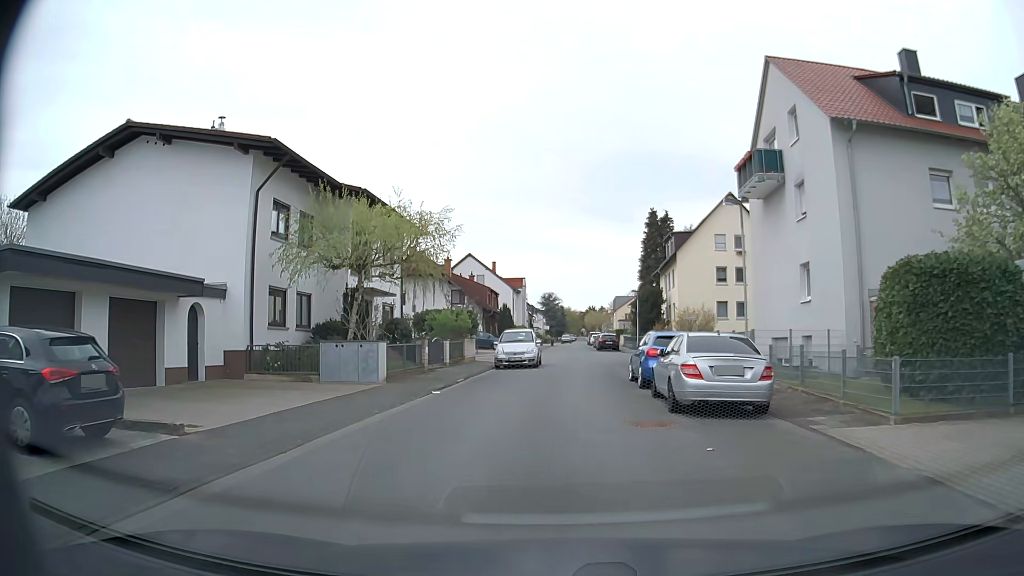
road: residential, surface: asphalt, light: Day
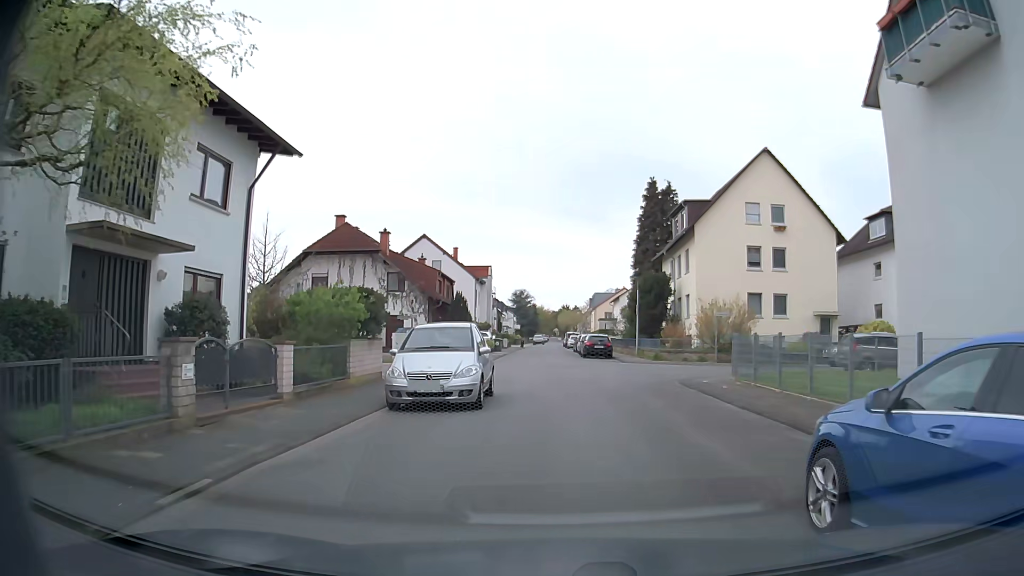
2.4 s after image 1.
(+0.2, +15.1) m; +3°
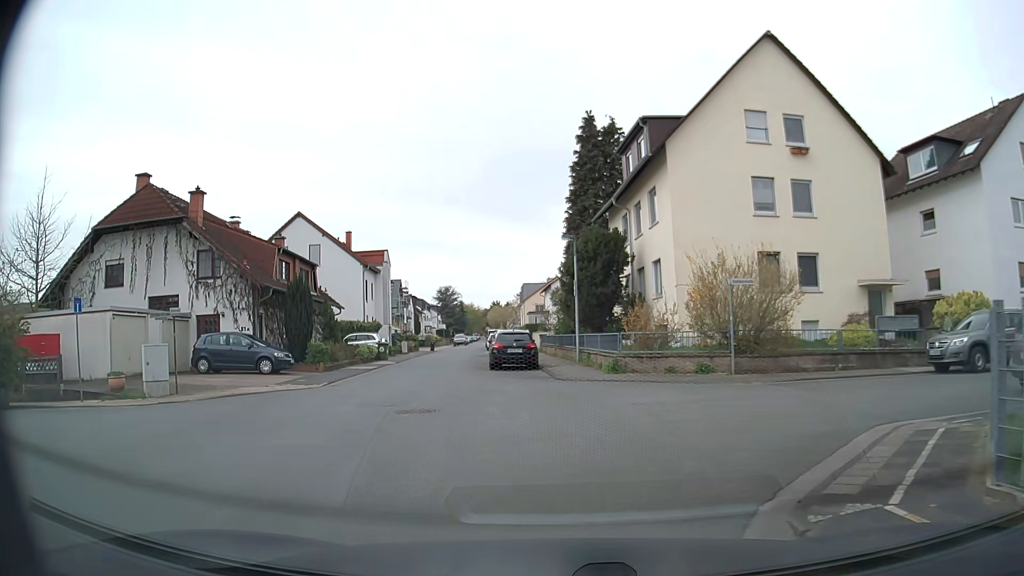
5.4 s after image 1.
(+1.5, +15.7) m; +5°
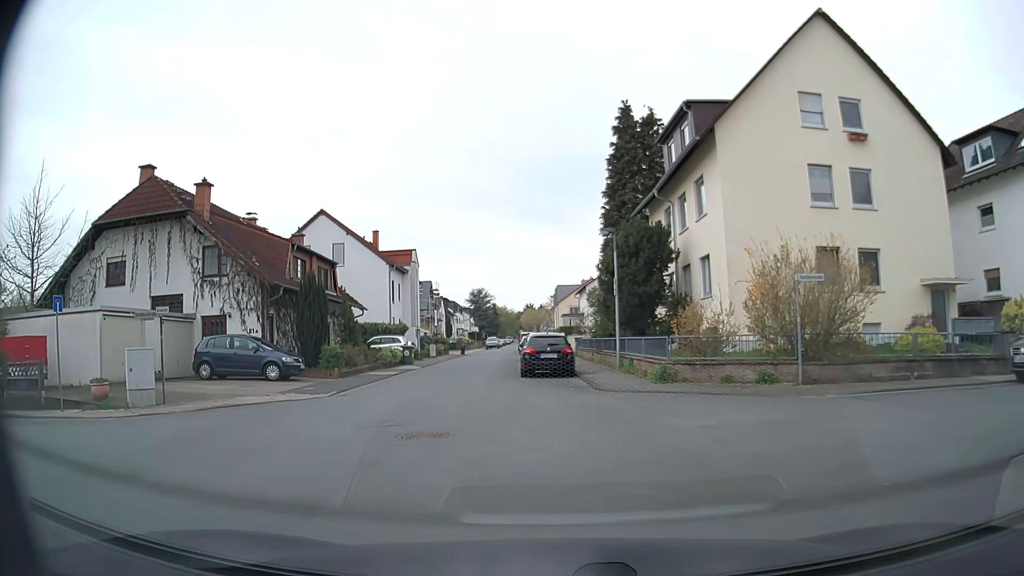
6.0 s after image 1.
(-0.1, +2.4) m; -2°
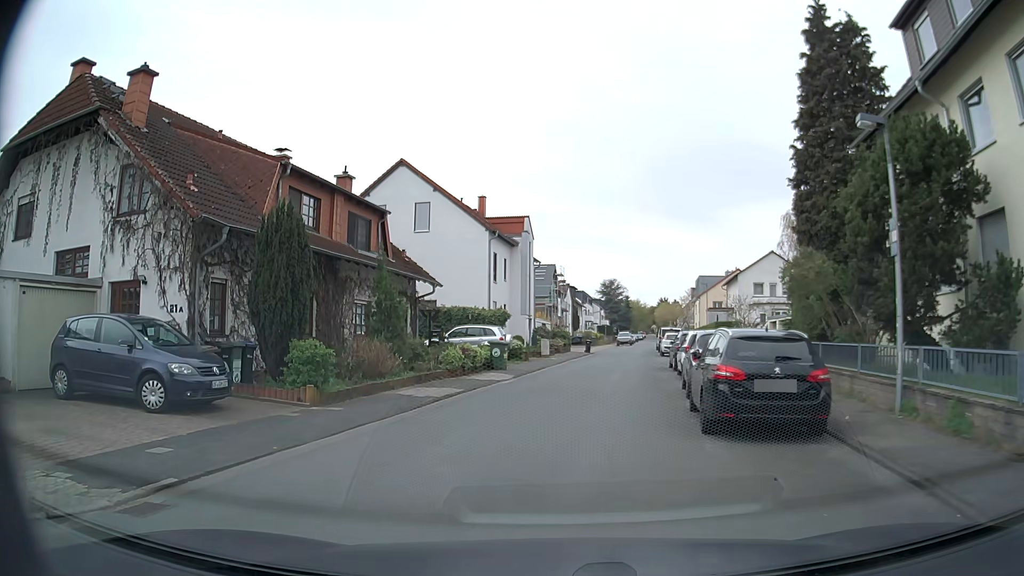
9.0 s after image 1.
(-1.2, +13.3) m; -11°
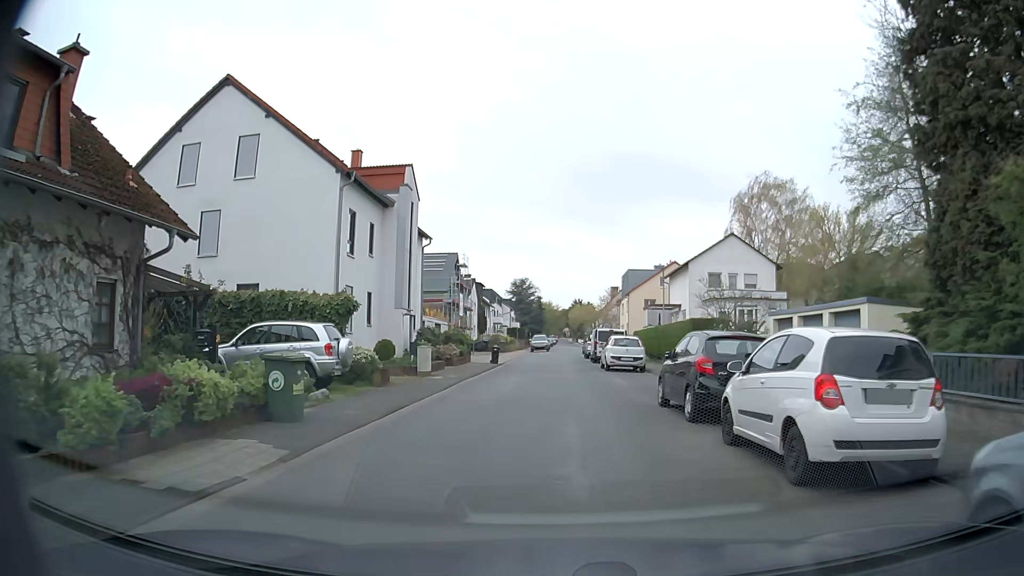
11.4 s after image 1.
(+0.5, +14.8) m; +7°
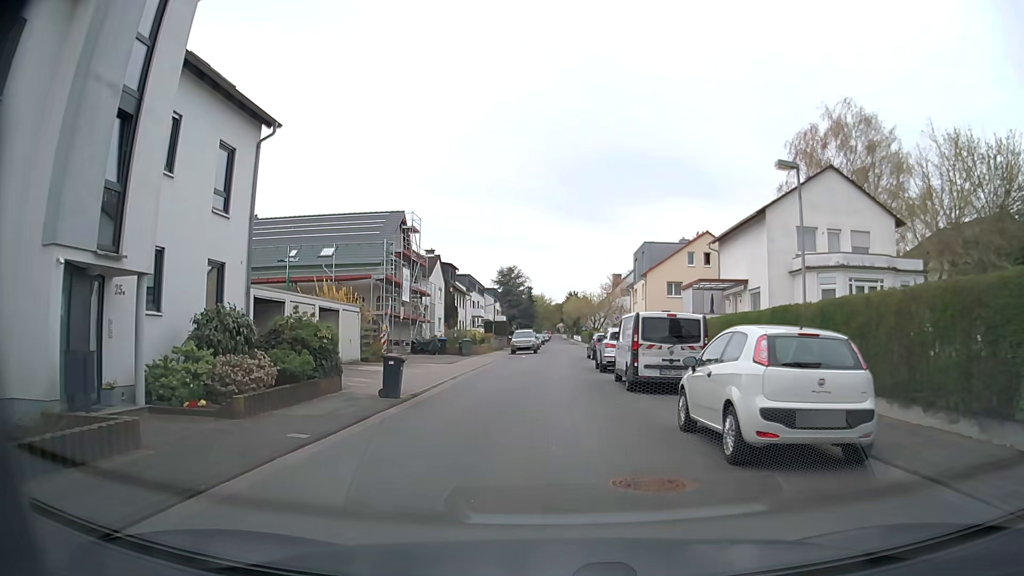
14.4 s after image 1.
(+0.3, +21.4) m; +1°
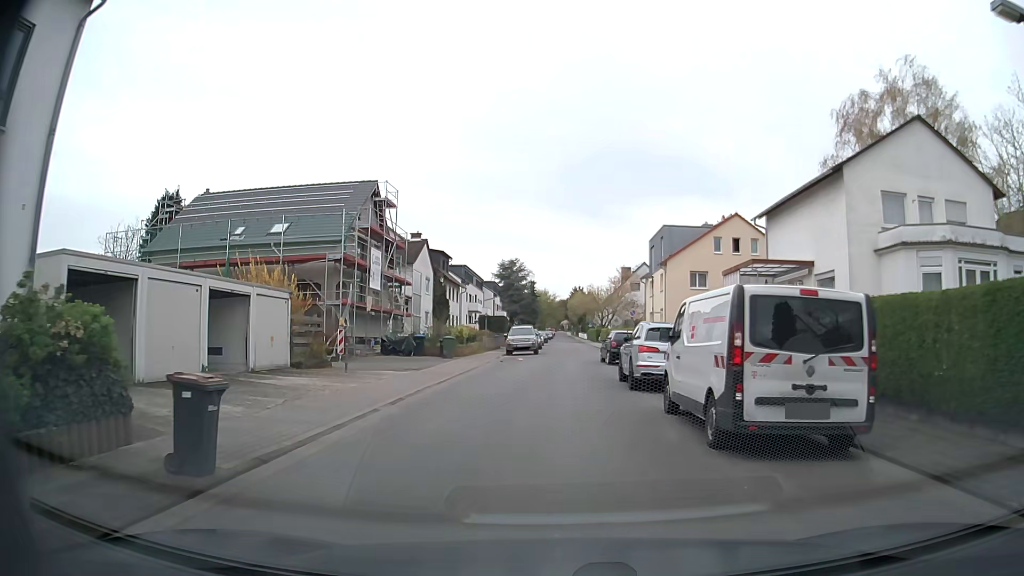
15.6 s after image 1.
(-0.1, +8.6) m; 0°
(0, +10) (0, +20) (0, +30) (+2, +40) (+2, +50) (+2, +60) (+2, +70) (+2, +80) (+2, +90) (+2, +100) m
